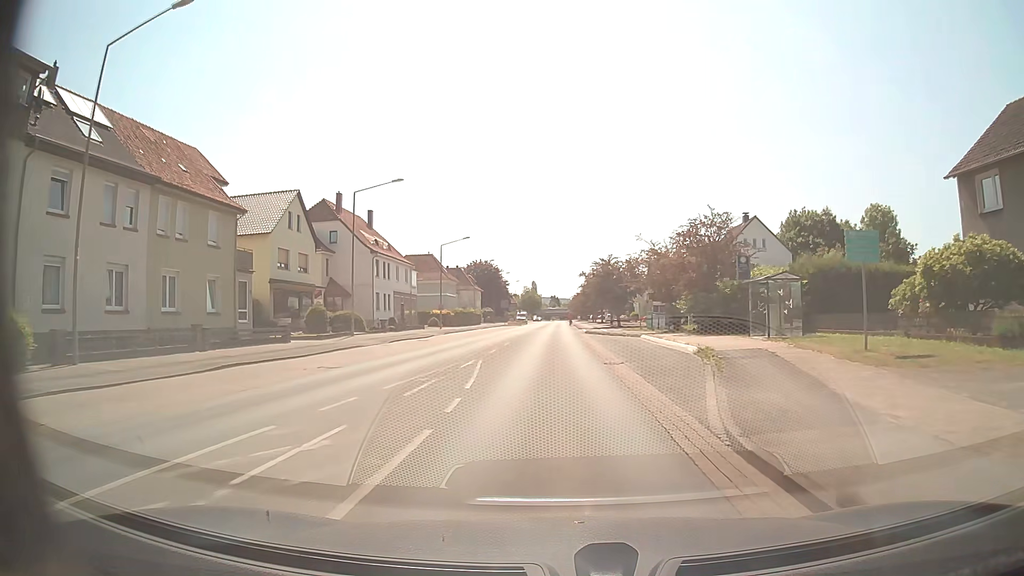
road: secondary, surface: asphalt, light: Day
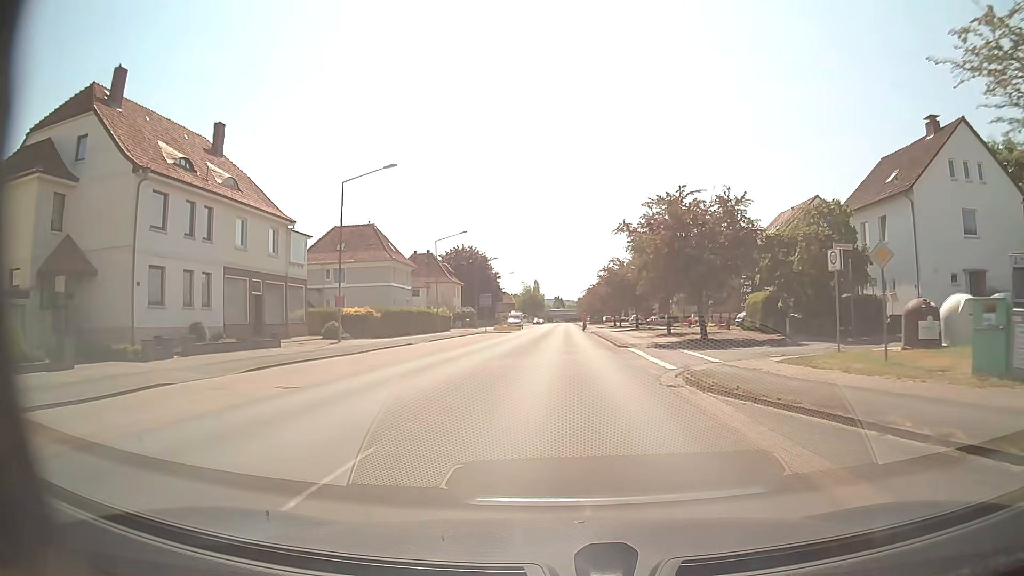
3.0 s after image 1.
(-0.4, +38.3) m; 0°
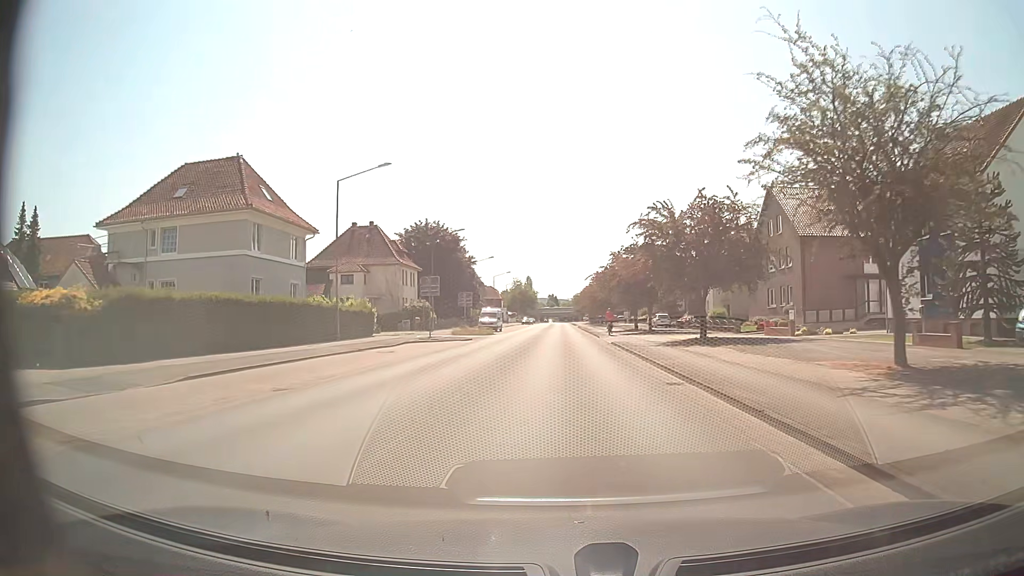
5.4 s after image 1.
(+0.3, +31.0) m; +1°
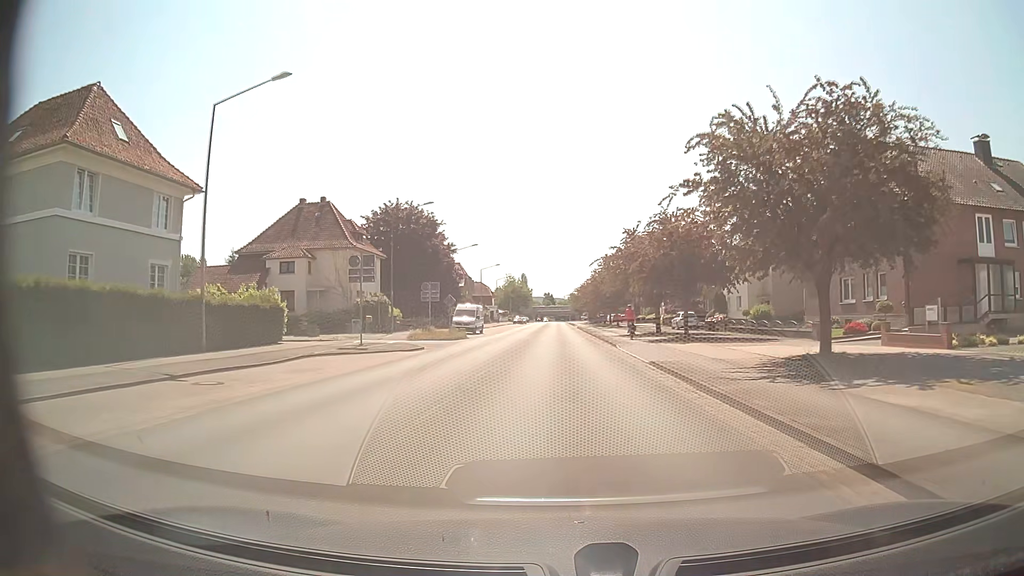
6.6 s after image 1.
(0.0, +15.8) m; 0°
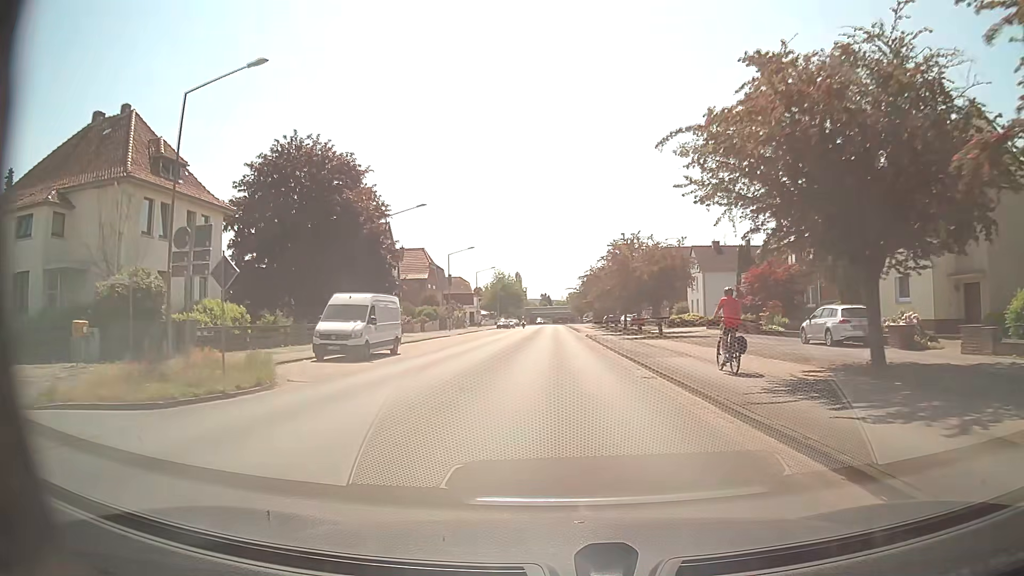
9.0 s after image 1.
(+0.1, +32.3) m; 0°
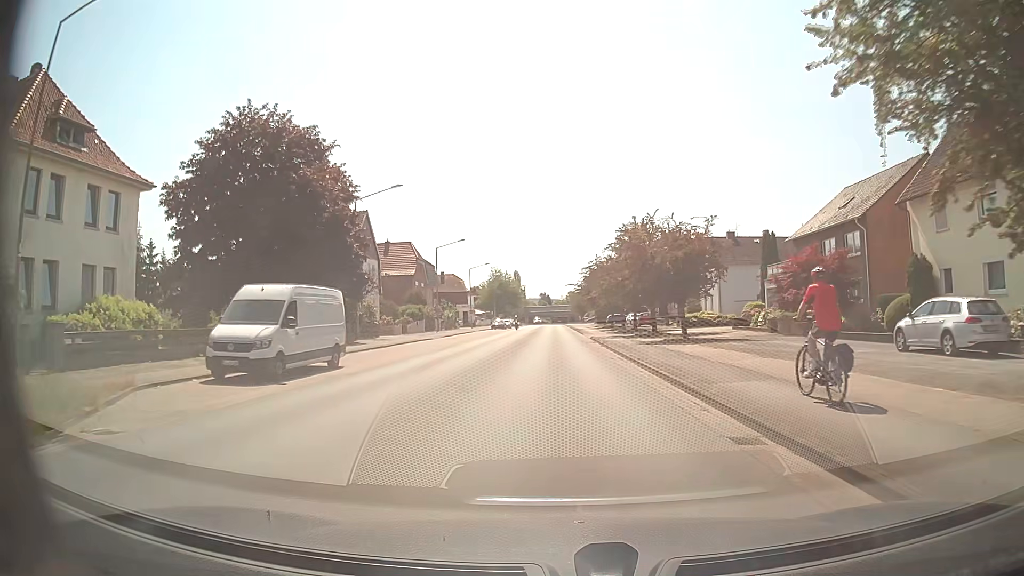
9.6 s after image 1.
(0.0, +8.2) m; 0°
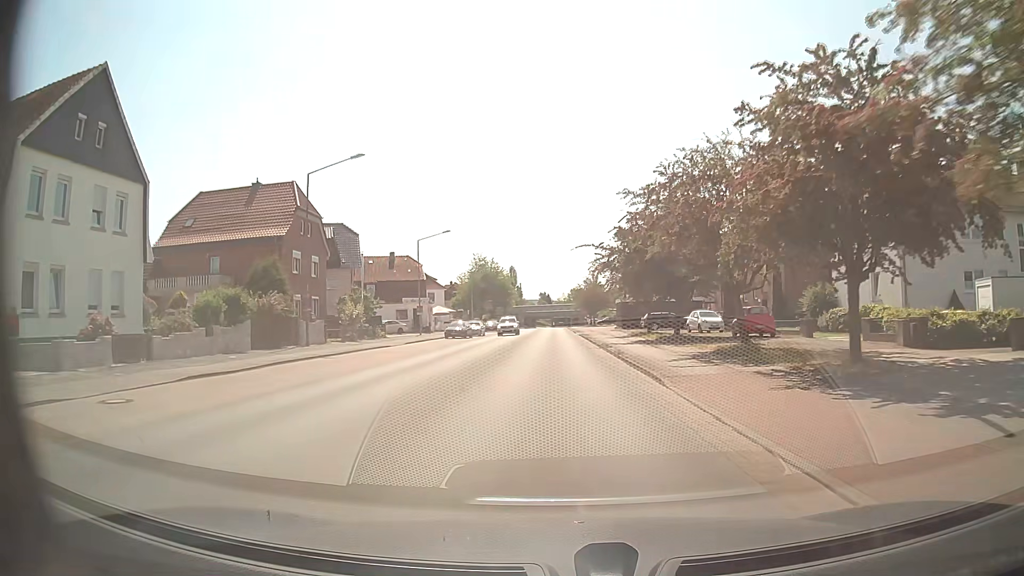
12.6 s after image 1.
(+0.2, +41.4) m; 0°
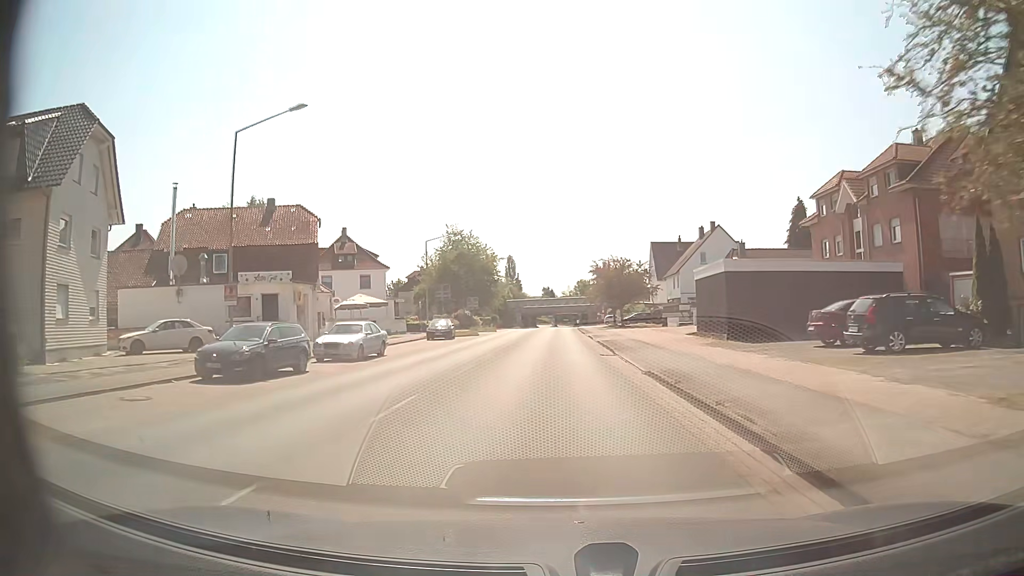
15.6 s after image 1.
(-0.2, +41.3) m; -1°
(0, +10) (0, +20) (0, +30) (0, +40) (0, +50) (0, +60) (0, +70) (0, +80) (+1, +90) (+1, +100) m
